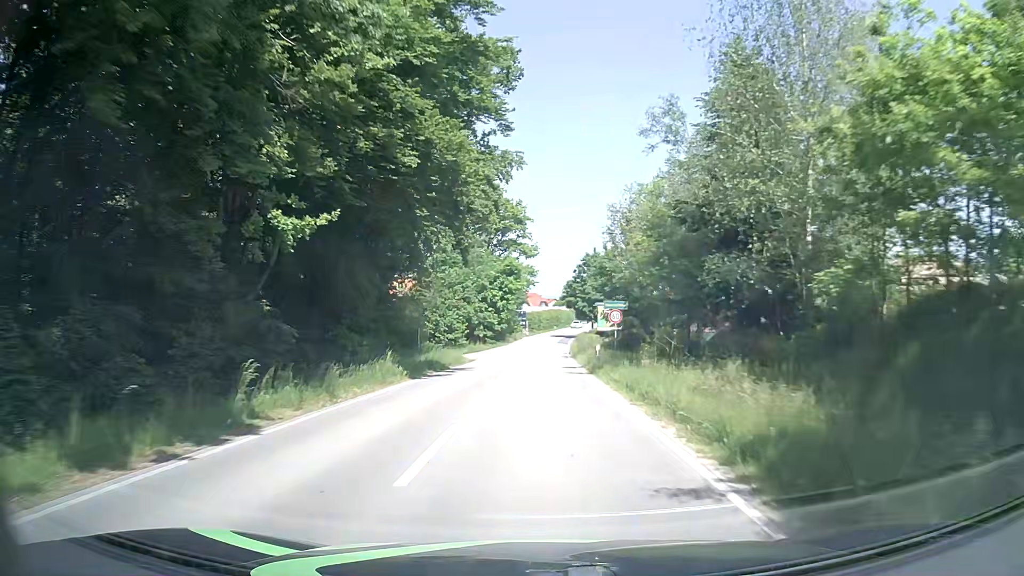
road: tertiary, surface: asphalt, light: Day
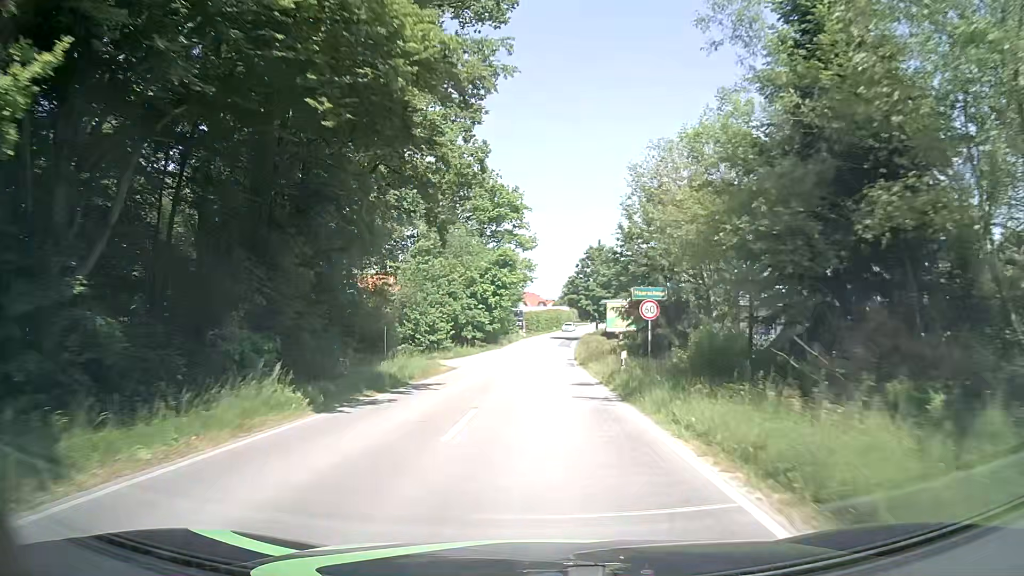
(+0.1, +9.4) m; +1°
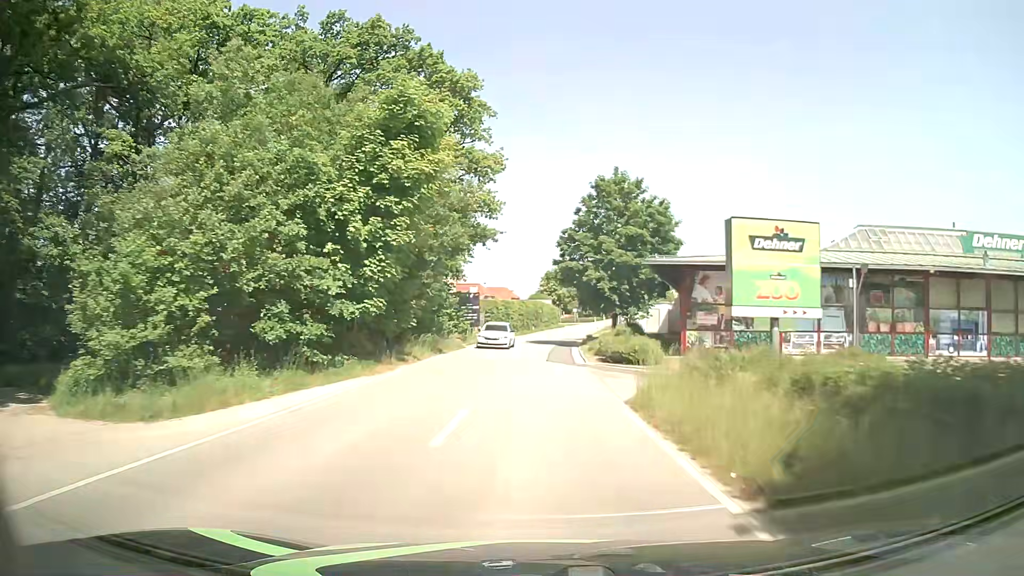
(+0.2, +37.7) m; +2°
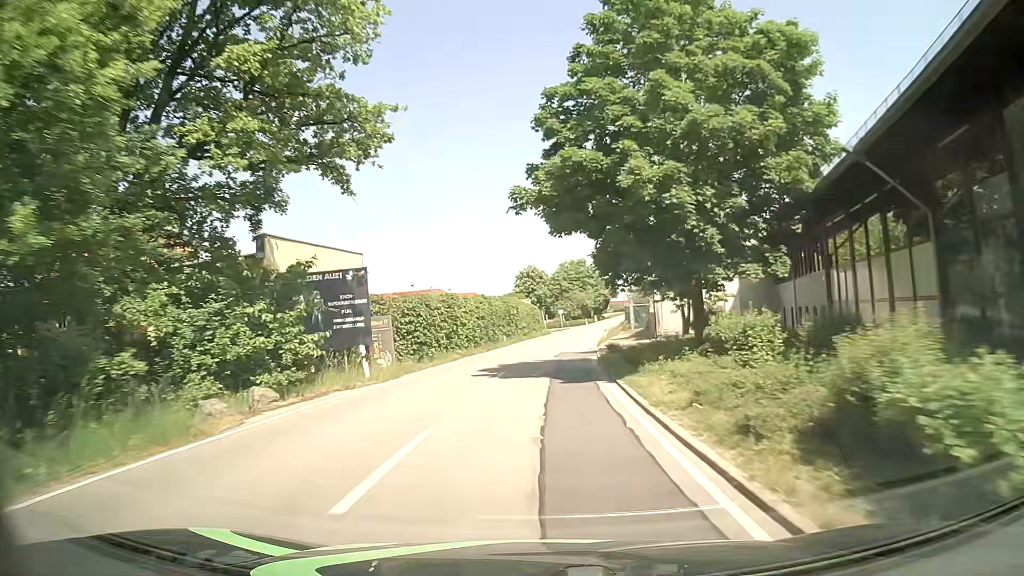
(+0.4, +27.6) m; +2°
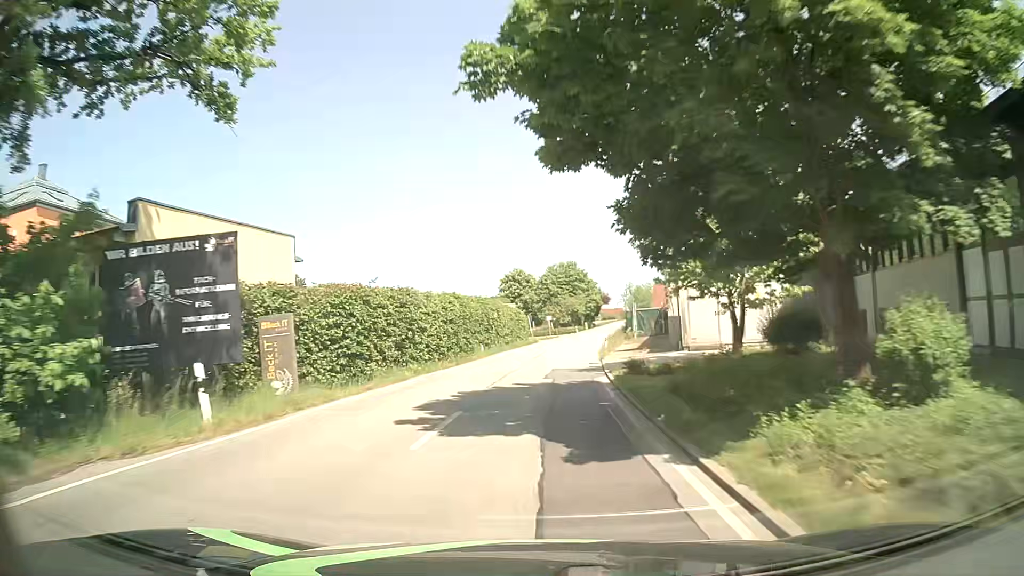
(0.0, +9.1) m; +1°
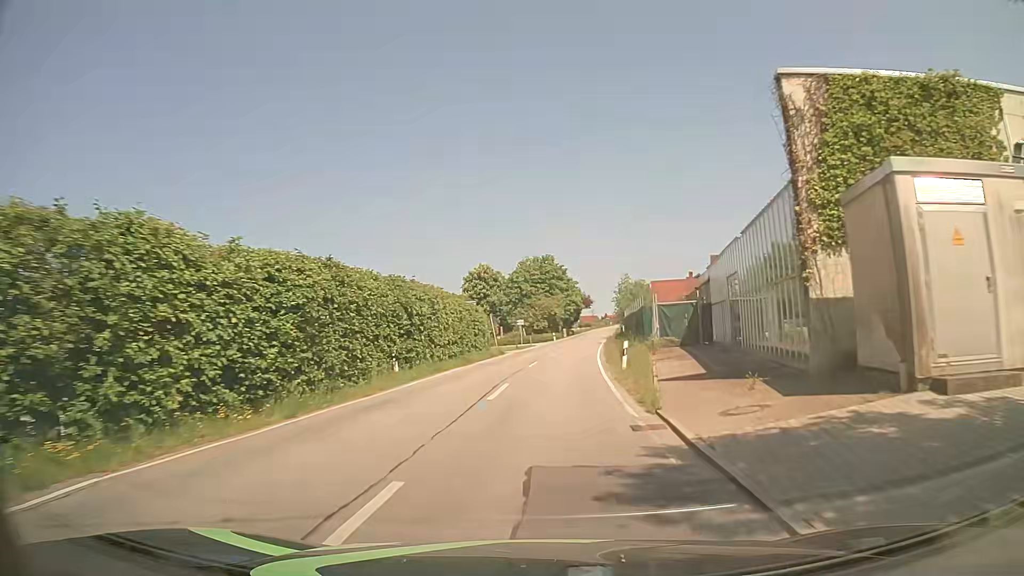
(+0.2, +18.1) m; +2°
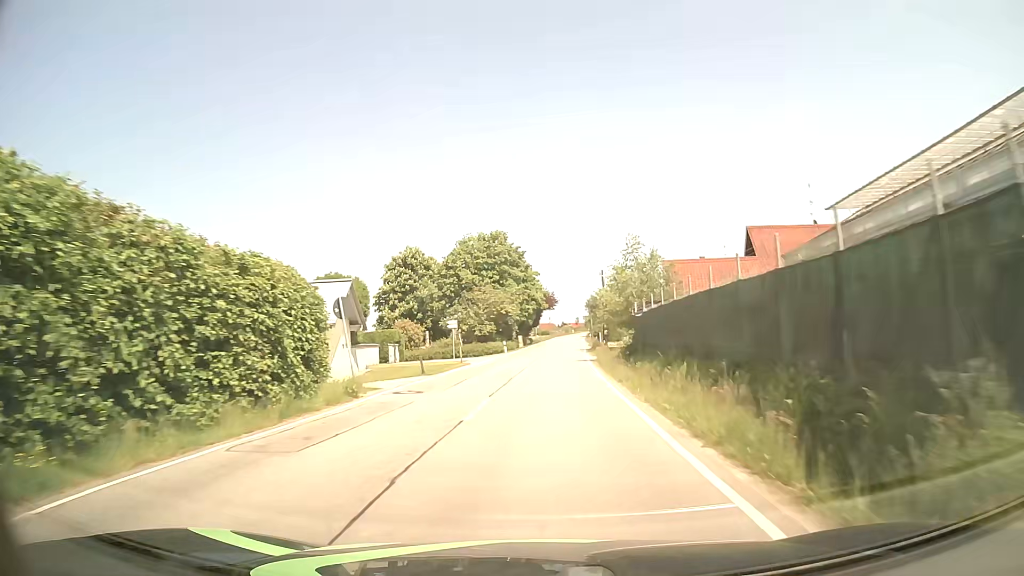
(+0.9, +27.1) m; +4°
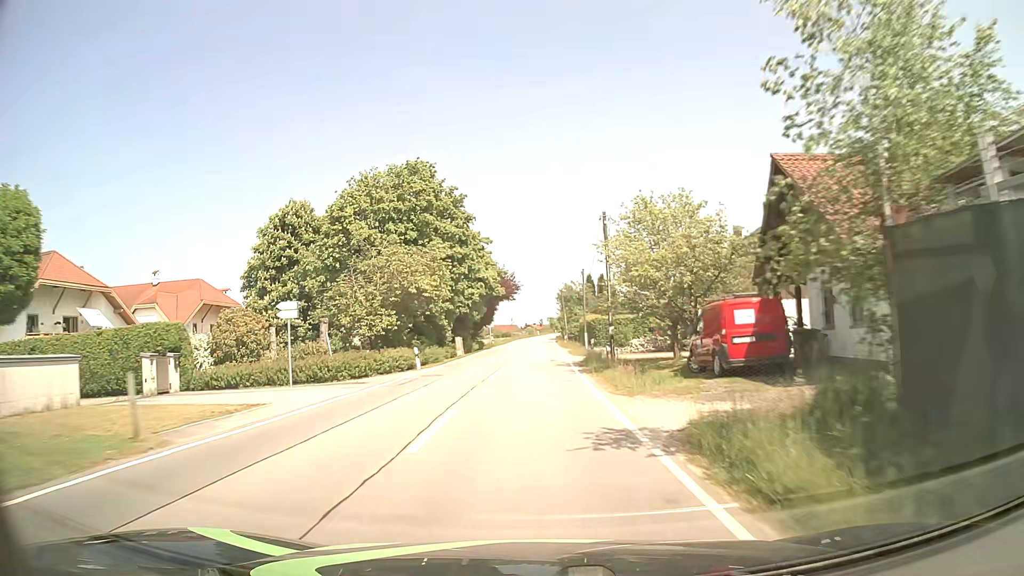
(+0.9, +27.1) m; +3°
(0, +10) (0, +20) (0, +30) (0, +40) (+1, +50) (+1, +60) (+1, +70) (+1, +80) (+1, +90) (+1, +100) m
